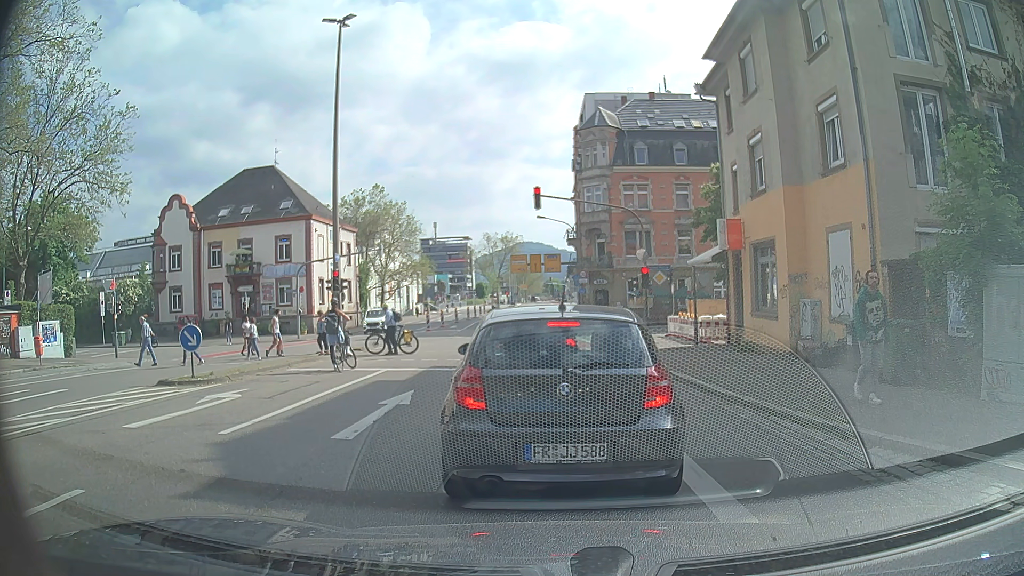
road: secondary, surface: asphalt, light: Day
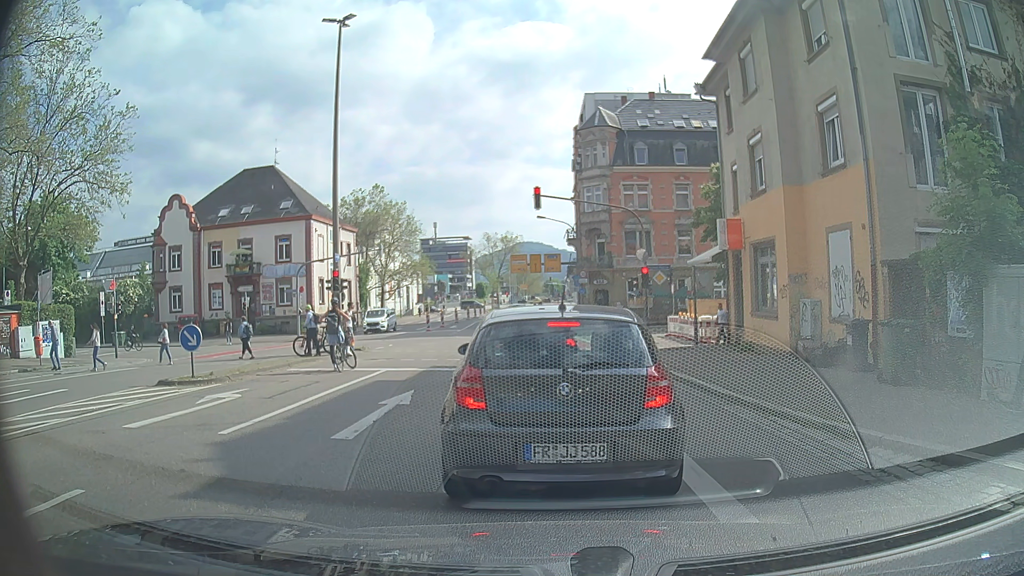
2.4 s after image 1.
(0.0, 0.0) m; 0°
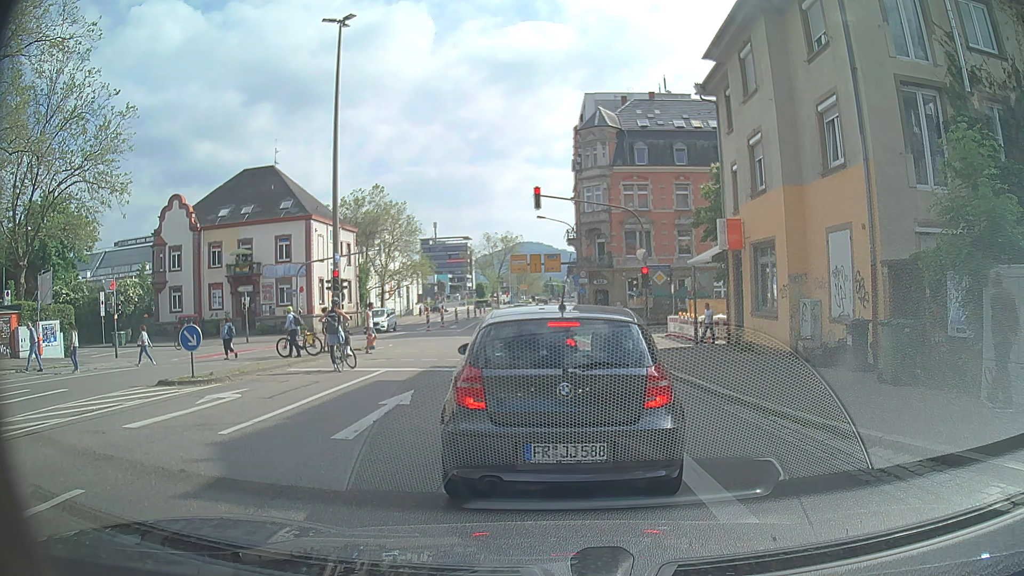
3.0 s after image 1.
(0.0, 0.0) m; 0°
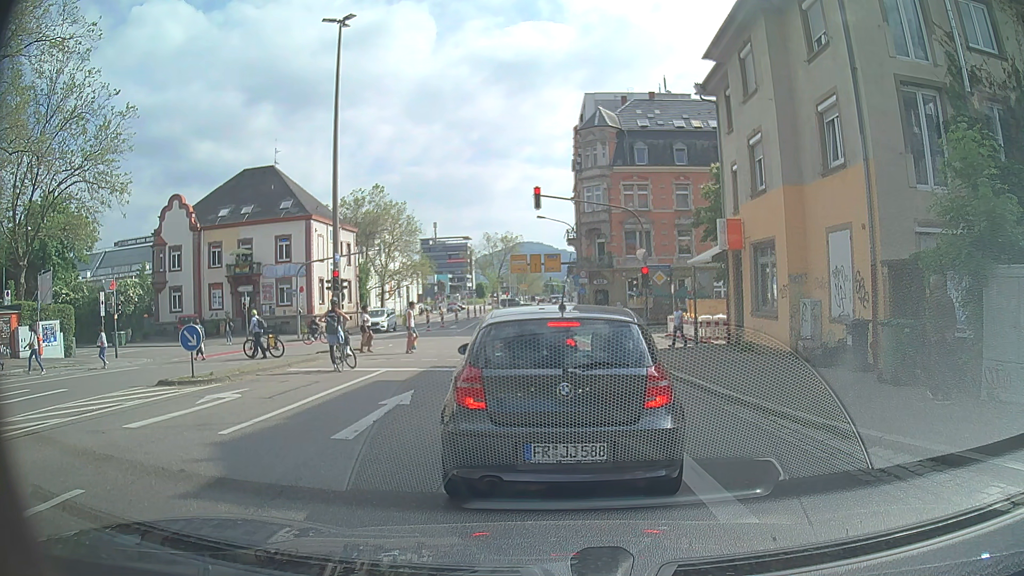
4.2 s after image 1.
(0.0, 0.0) m; 0°
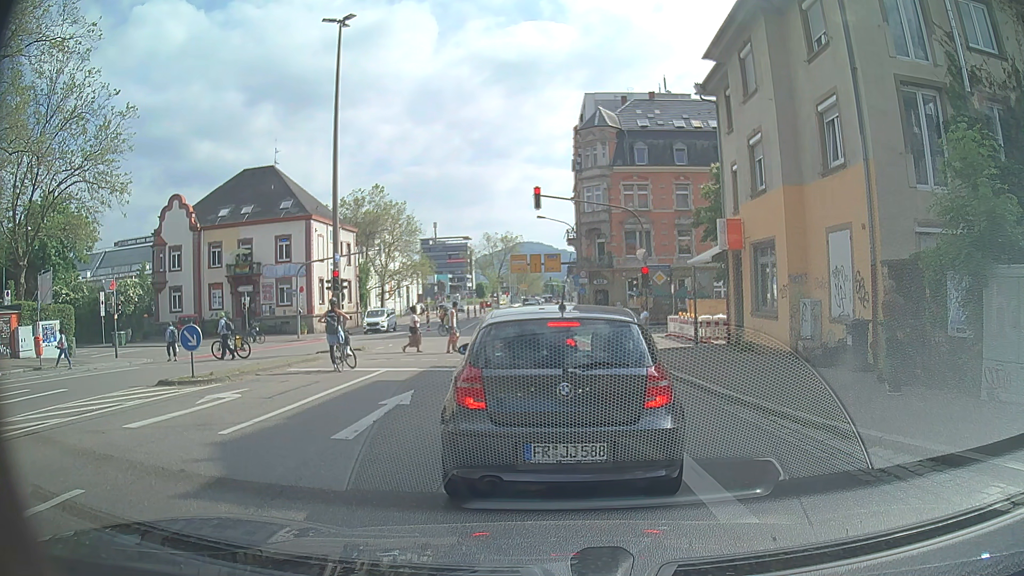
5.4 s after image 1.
(0.0, 0.0) m; 0°
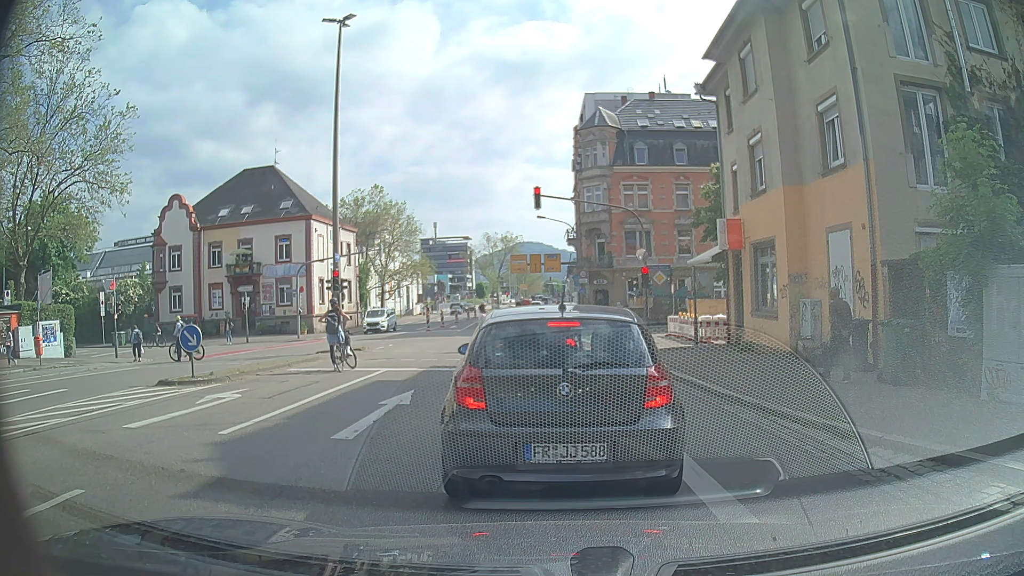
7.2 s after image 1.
(0.0, 0.0) m; 0°
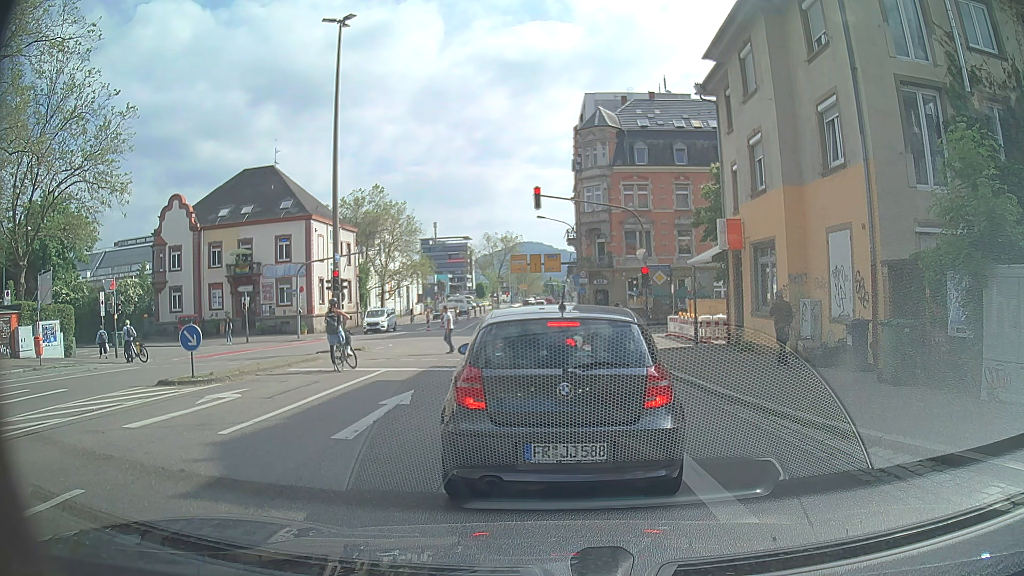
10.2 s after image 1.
(0.0, 0.0) m; 0°
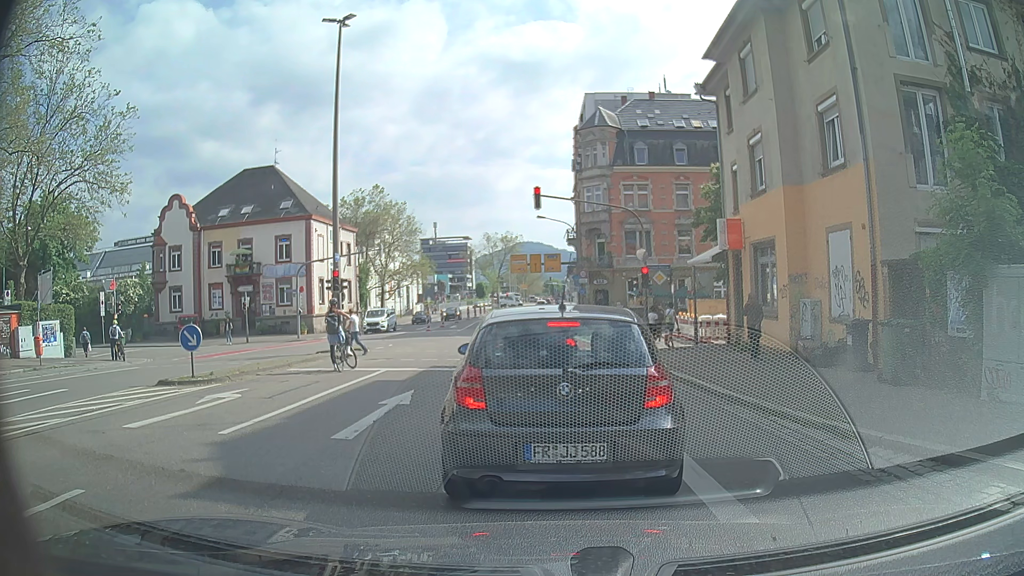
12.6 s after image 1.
(0.0, 0.0) m; 0°
(0, +10) (+1, +20) (+1, +30) (+1, +40) (+1, +50) (+1, +60) (+2, +70) (+2, +80) (+3, +90) (+4, +100) m
